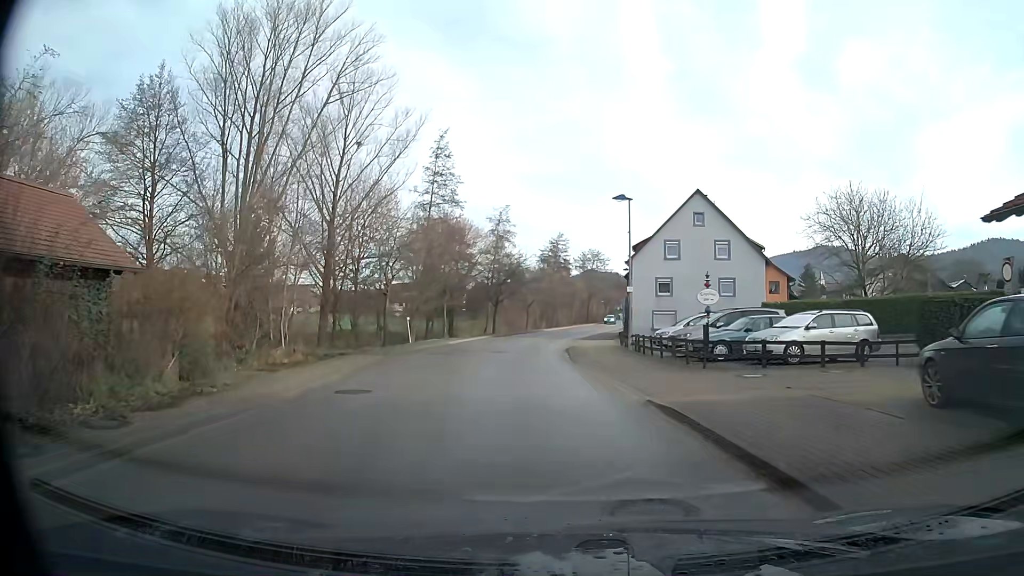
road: secondary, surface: asphalt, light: Day
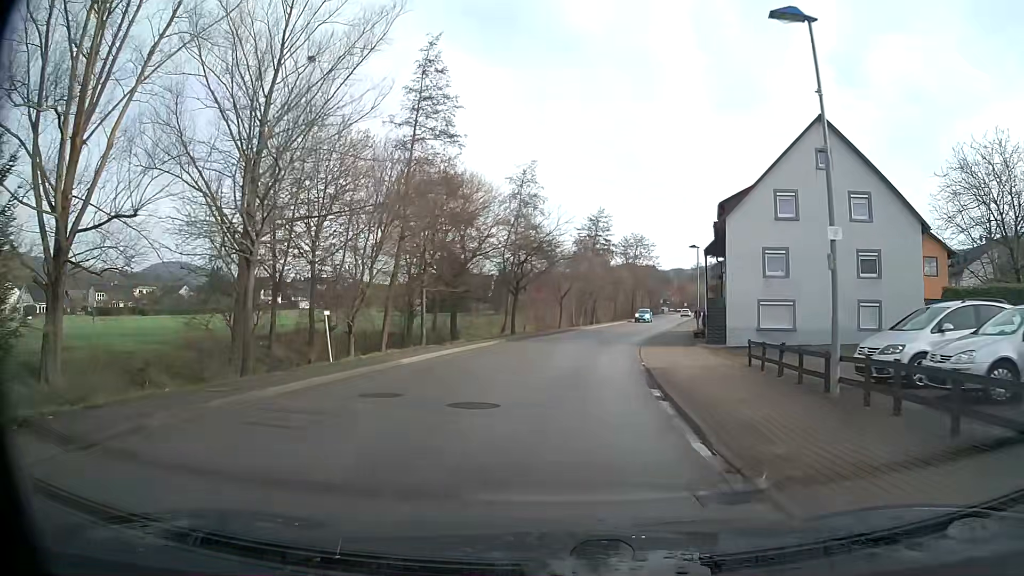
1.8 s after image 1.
(-0.5, +17.8) m; -1°
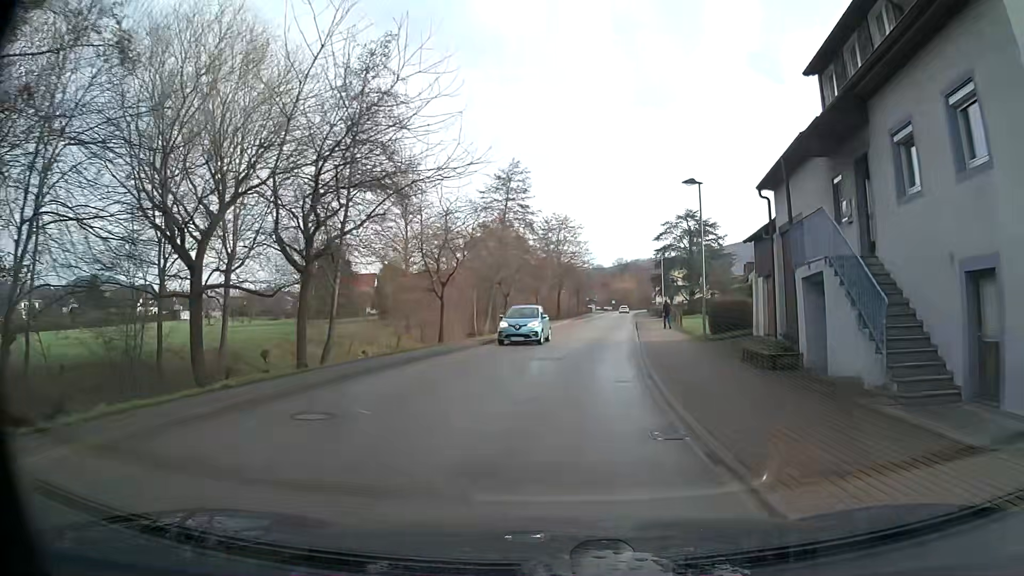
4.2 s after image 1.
(+1.3, +24.6) m; +7°
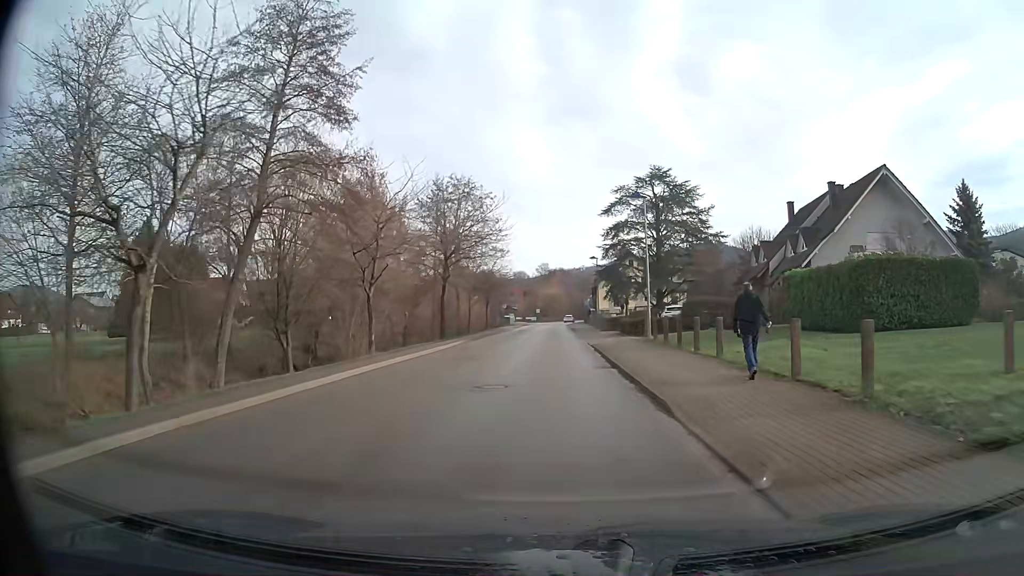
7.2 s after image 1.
(+2.1, +32.4) m; +6°
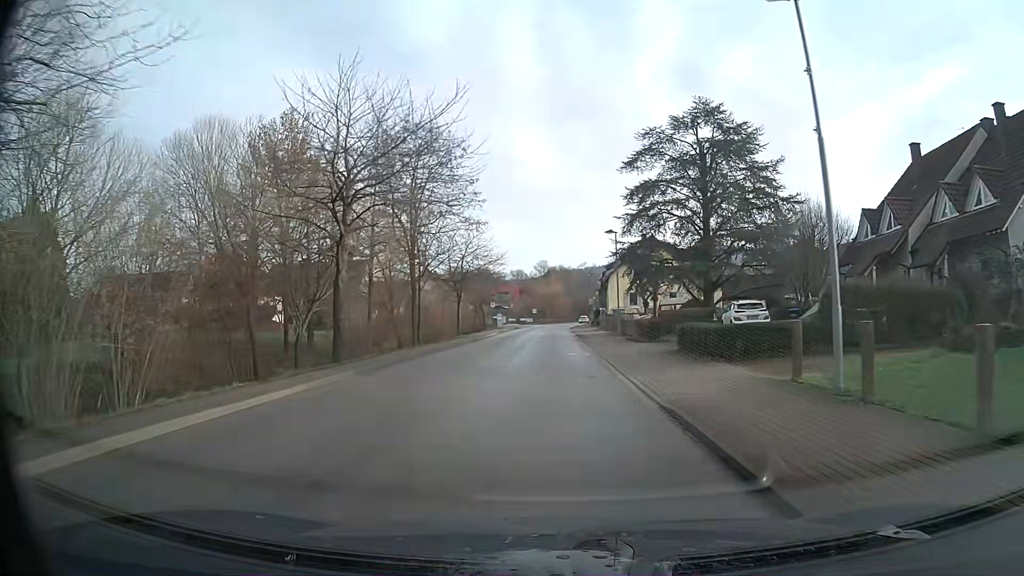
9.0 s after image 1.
(-0.1, +19.9) m; 0°
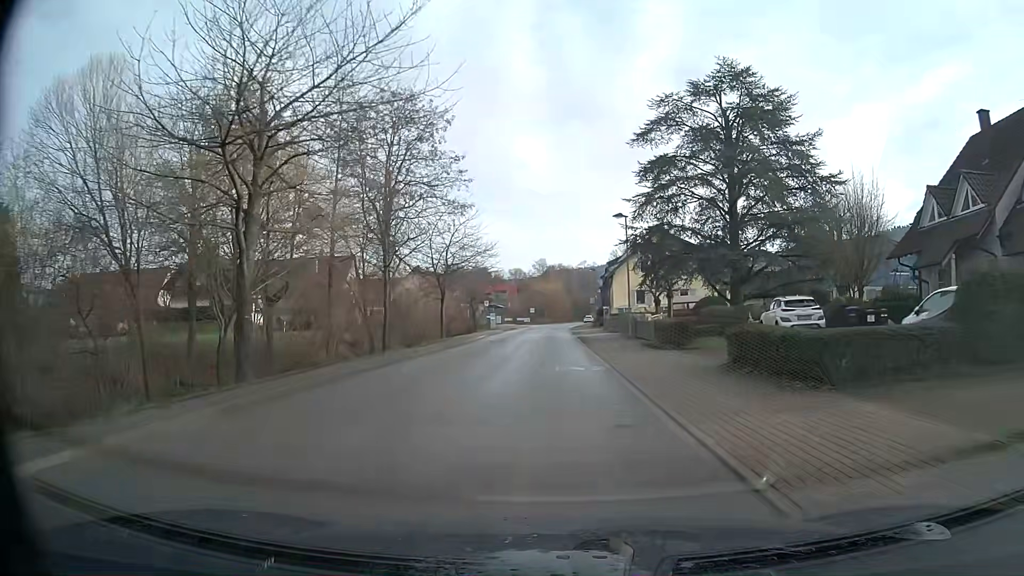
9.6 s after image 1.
(0.0, +6.7) m; 0°
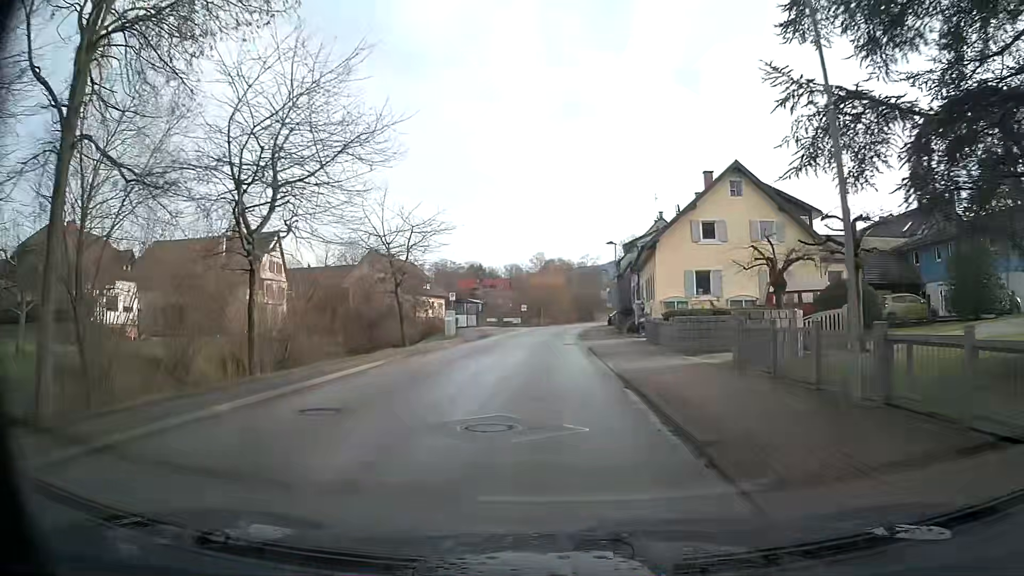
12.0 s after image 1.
(0.0, +27.0) m; 0°
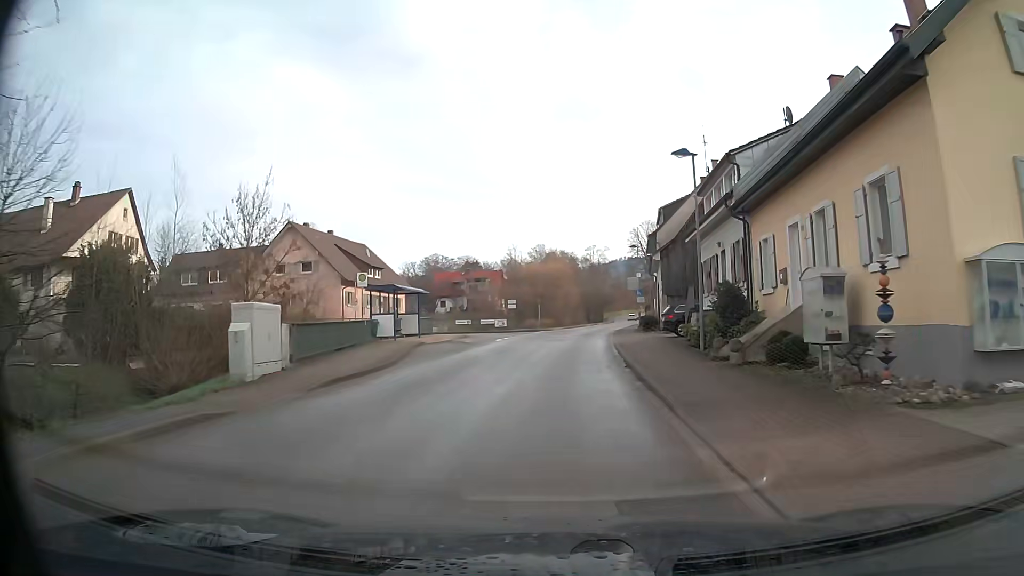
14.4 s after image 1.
(0.0, +27.1) m; 0°
(0, +10) (0, +20) (+1, +30) (+2, +40) (+3, +50) (+4, +60) (+5, +70) (+7, +80) (+9, +89) (+11, +99) m
